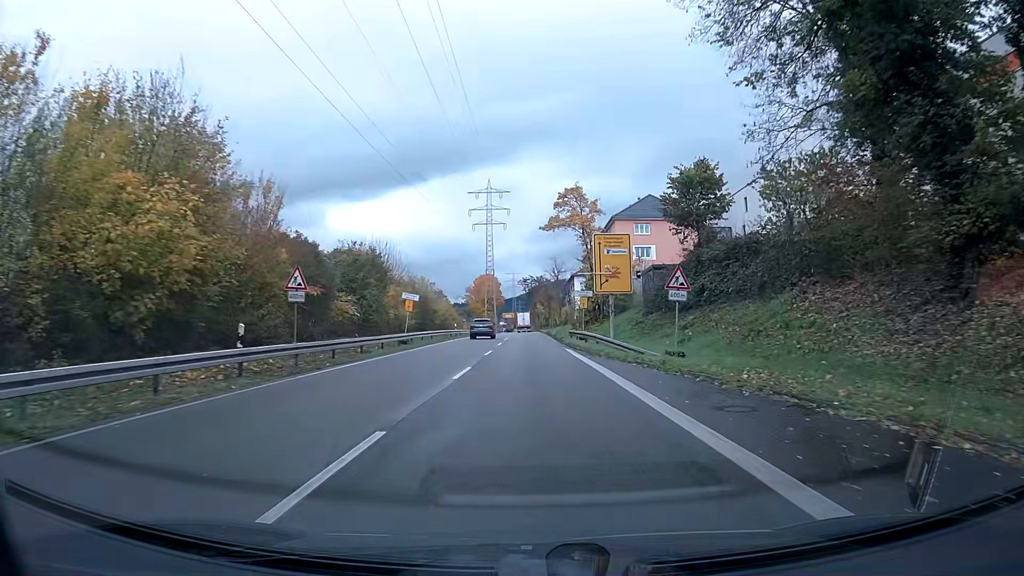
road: trunk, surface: asphalt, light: Day
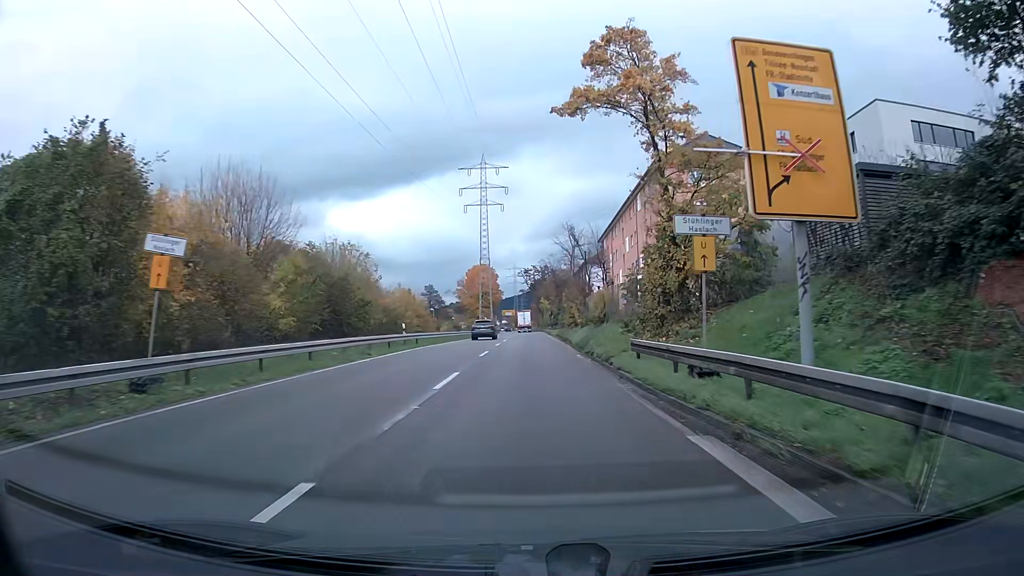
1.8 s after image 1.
(0.0, +26.5) m; 0°
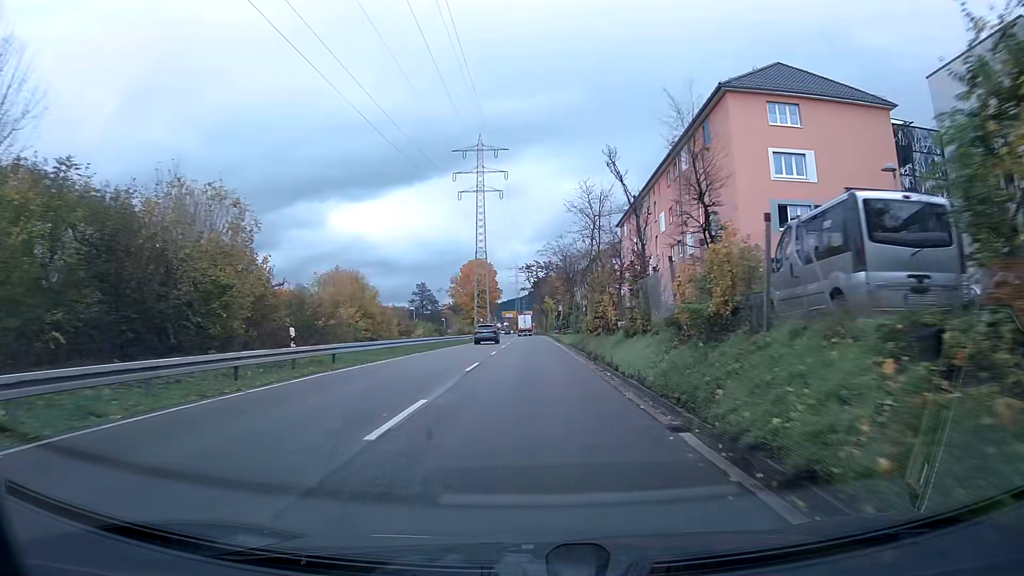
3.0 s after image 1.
(0.0, +17.5) m; 0°
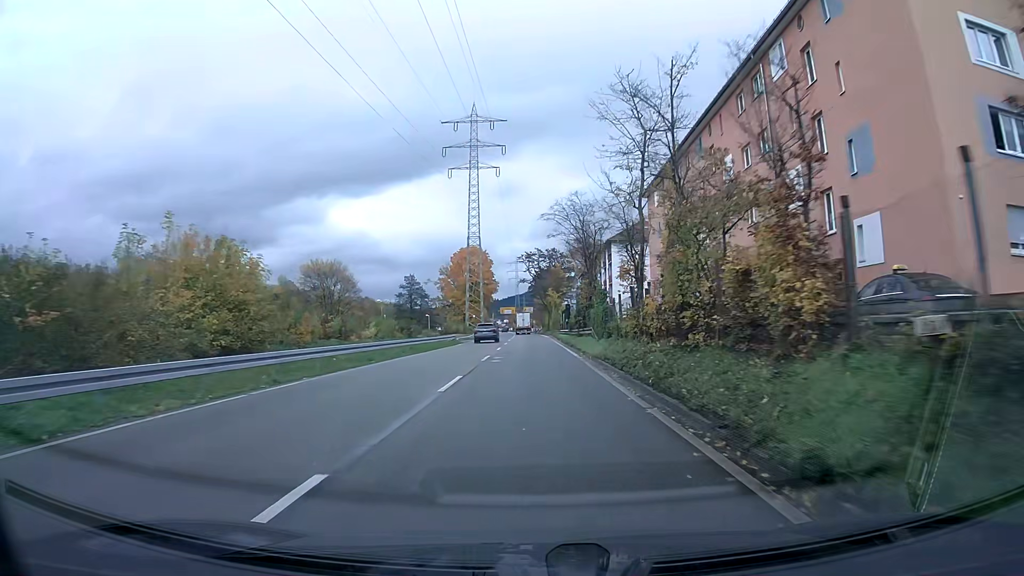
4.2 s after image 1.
(0.0, +17.5) m; 0°
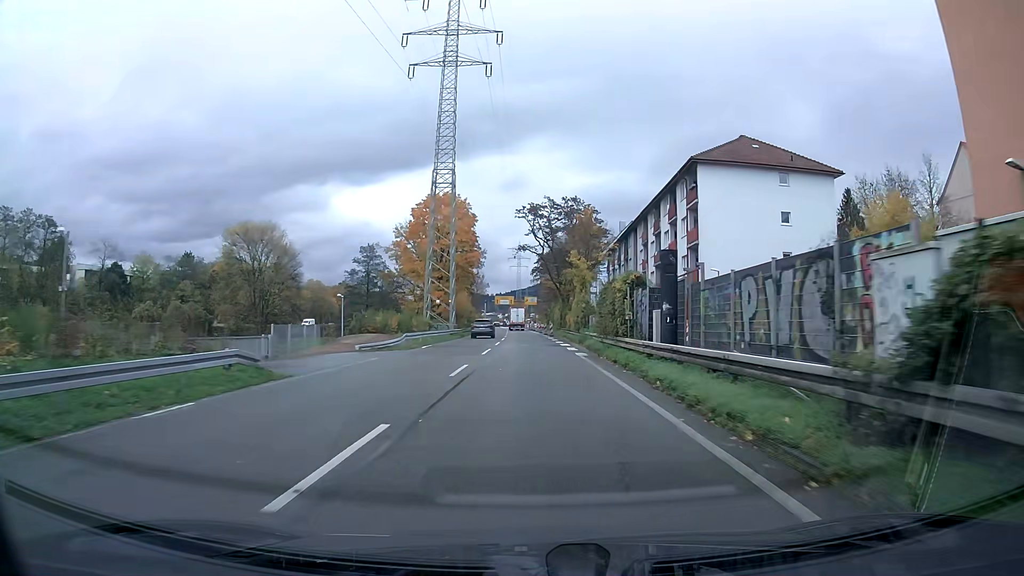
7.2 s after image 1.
(0.0, +44.7) m; 0°
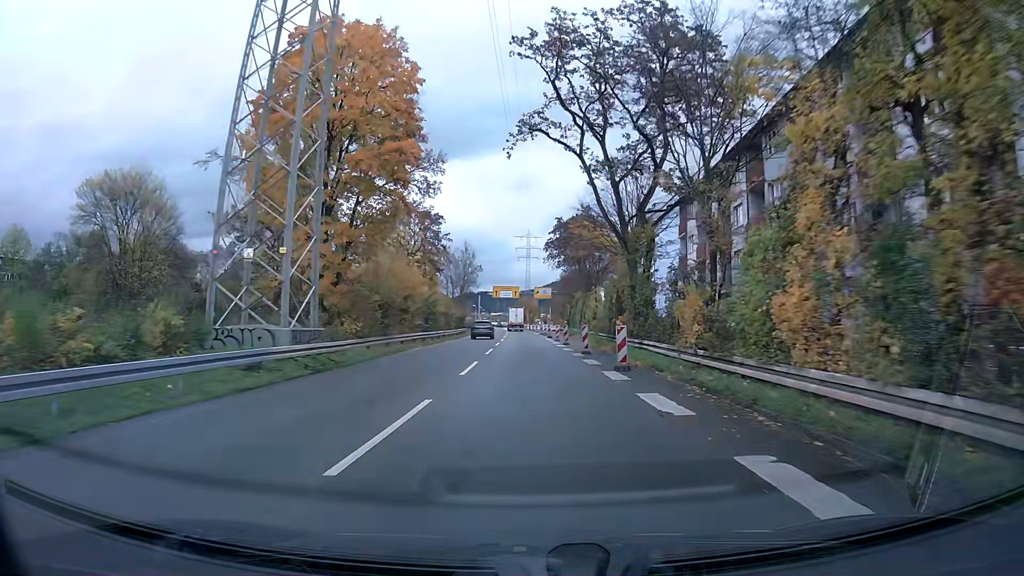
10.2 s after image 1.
(-0.4, +45.2) m; -1°
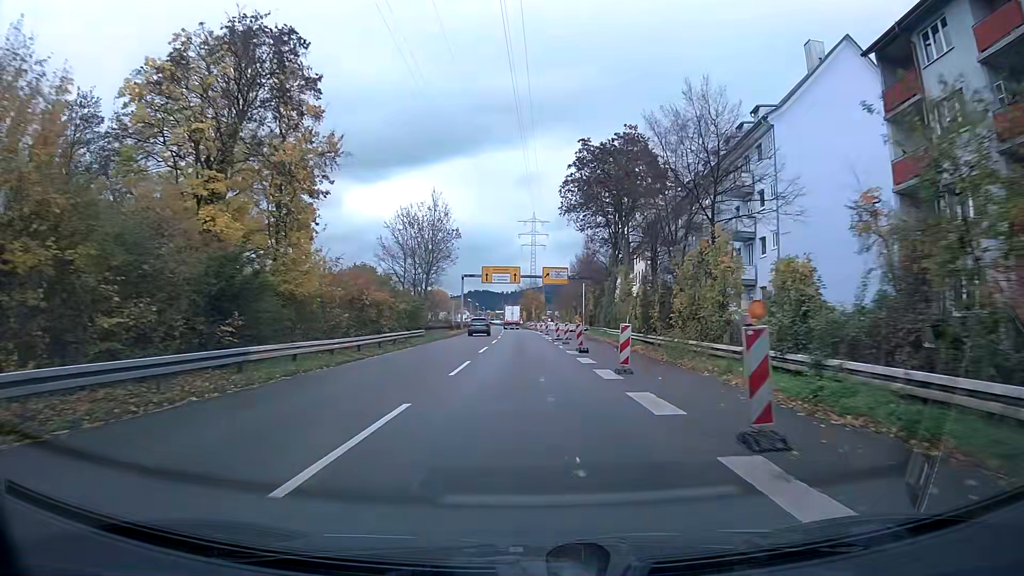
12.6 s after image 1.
(-0.1, +36.2) m; 0°
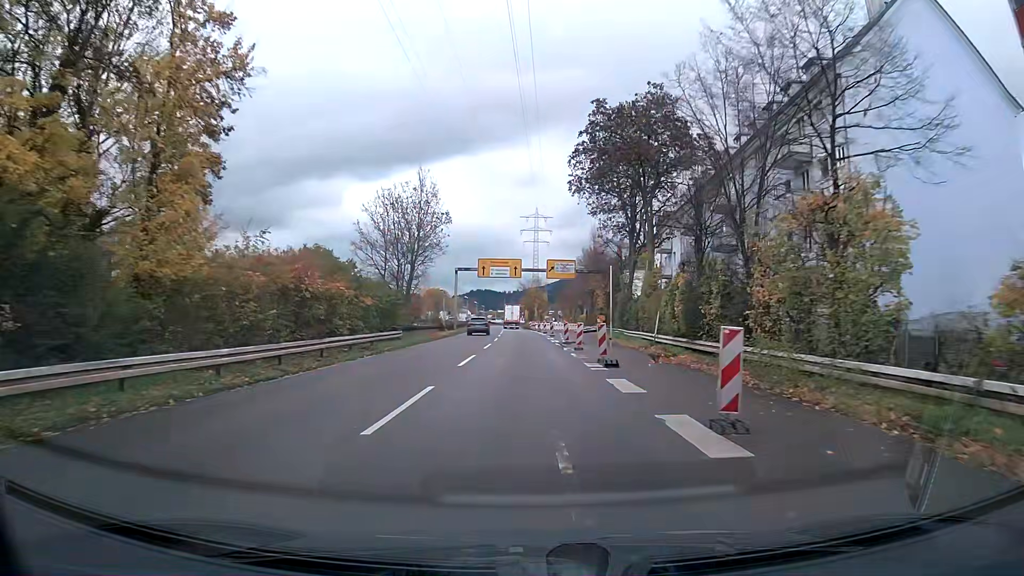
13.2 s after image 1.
(0.0, +9.1) m; 0°
